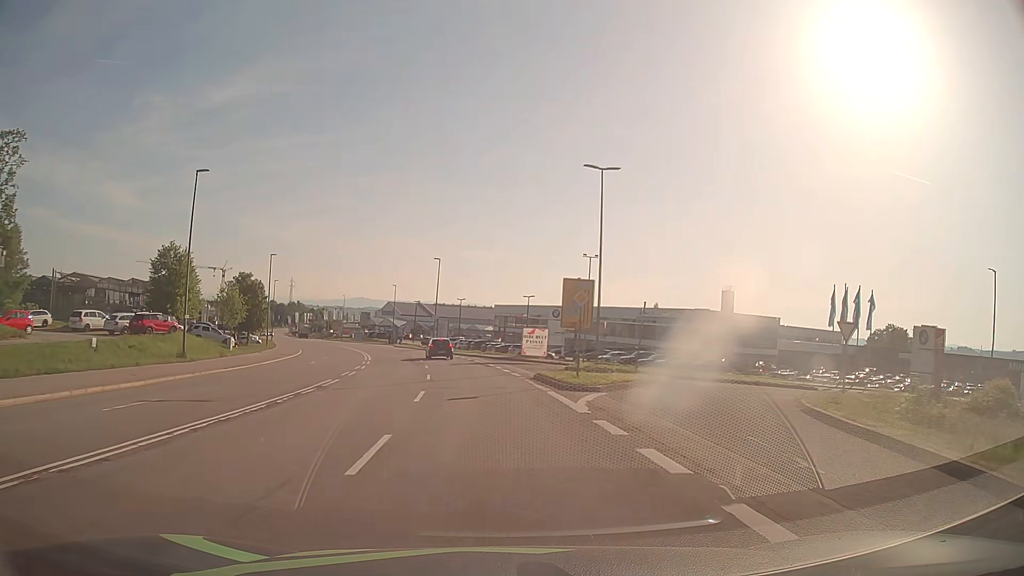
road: secondary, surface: asphalt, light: Day
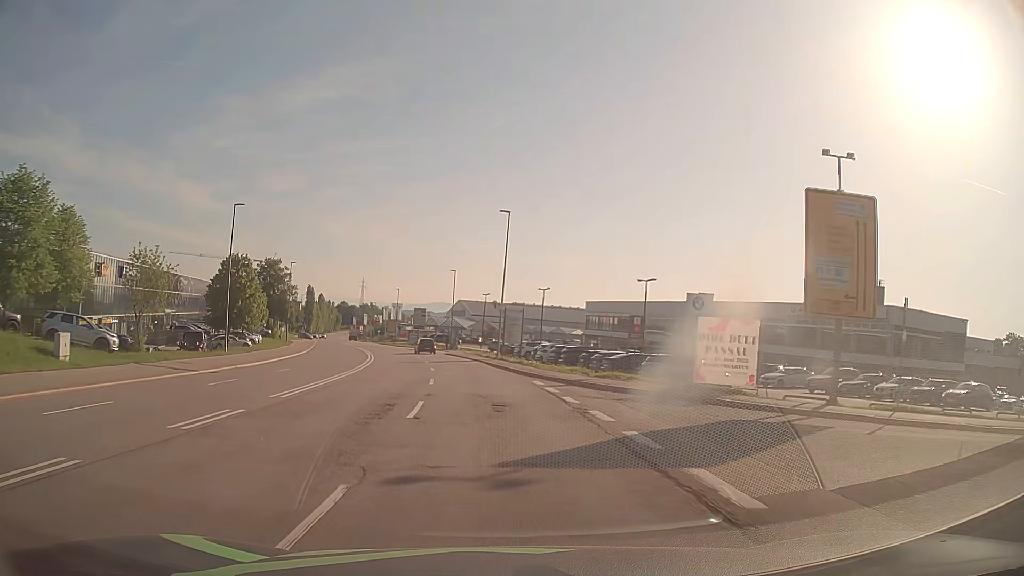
(-2.1, +30.4) m; -7°
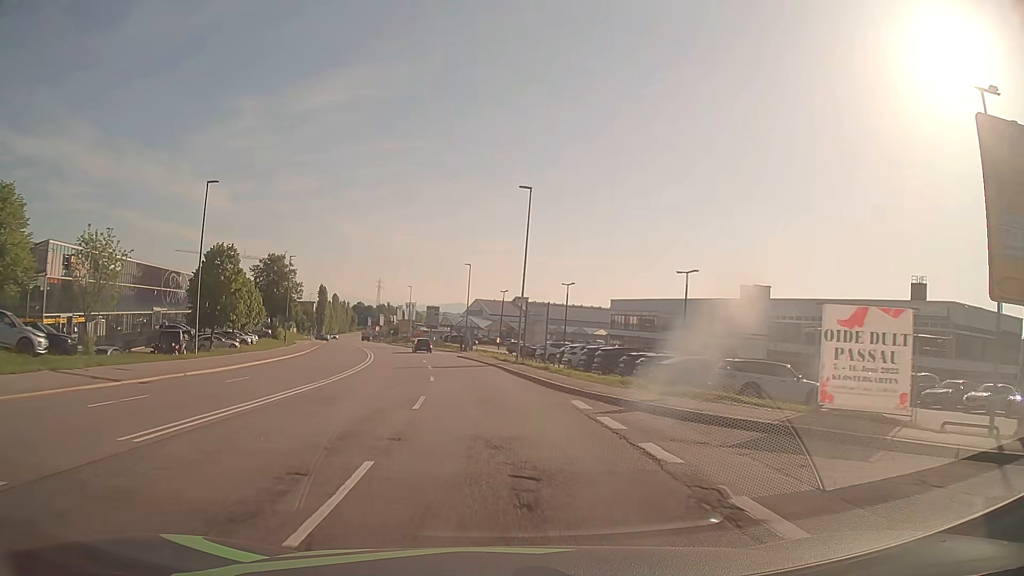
(-0.1, +7.6) m; -2°
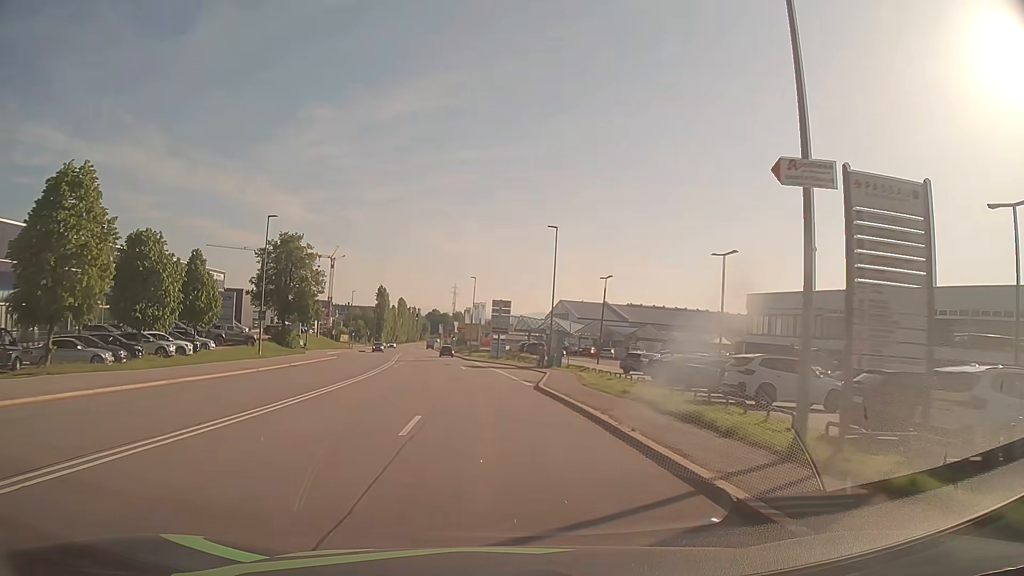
(-1.8, +30.4) m; -7°
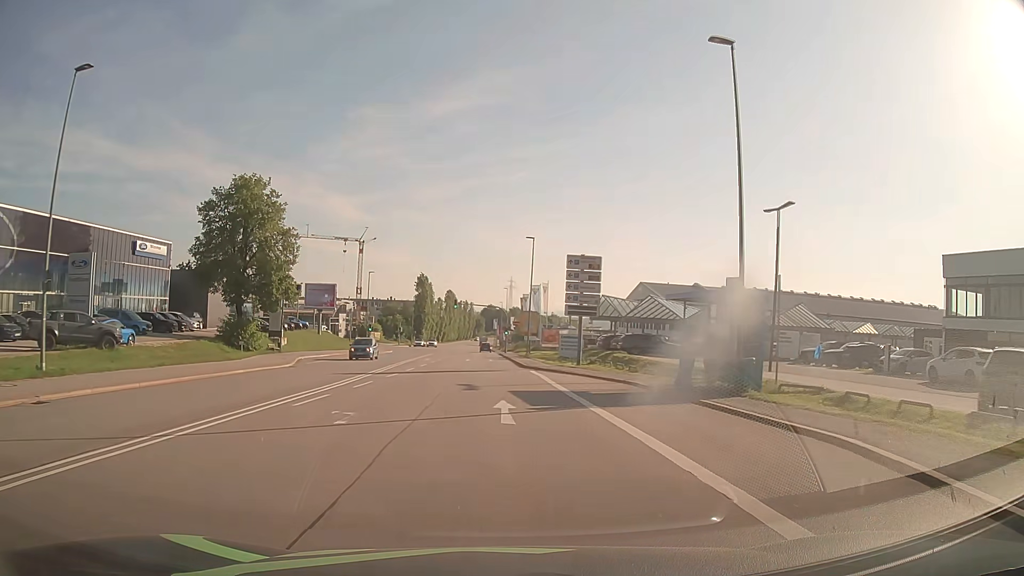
(-1.4, +30.5) m; -5°
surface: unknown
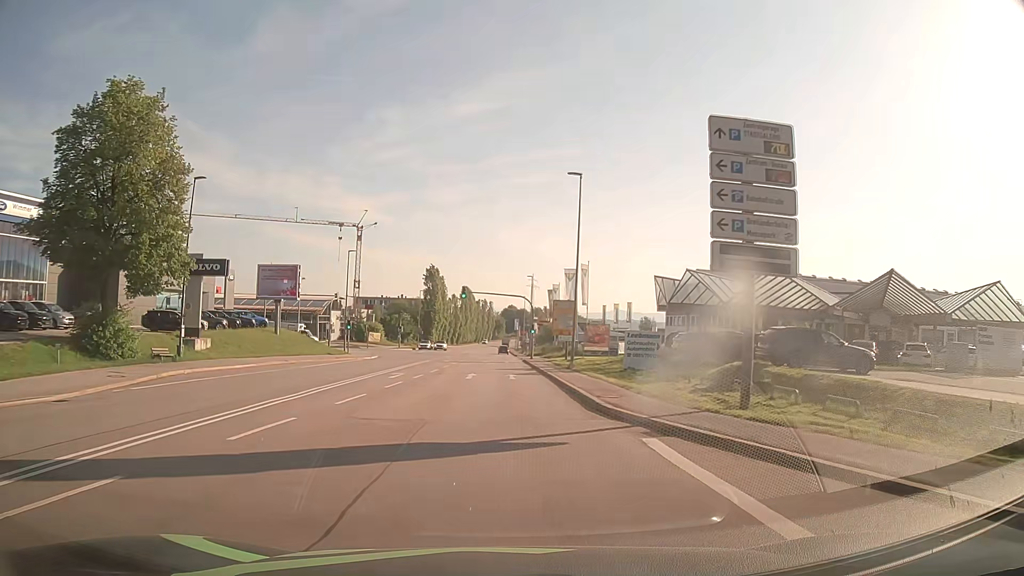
(-0.5, +23.0) m; -2°
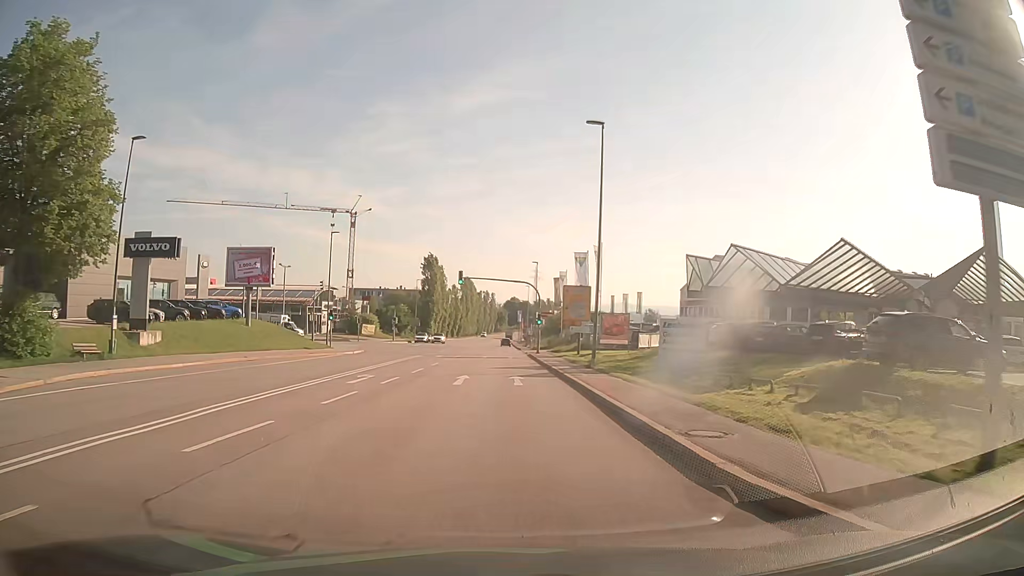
(0.0, +7.6) m; -1°
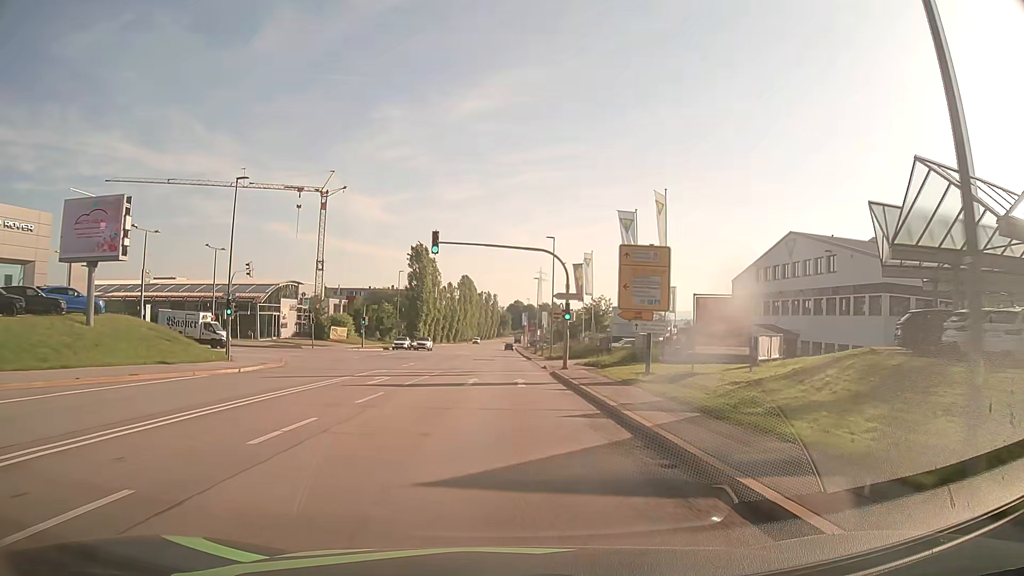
(0.0, +22.9) m; 0°
(0, +10) (0, +20) (0, +30) (0, +40) (0, +50) (0, +60) (0, +70) (0, +80) (0, +90) (0, +100) m
